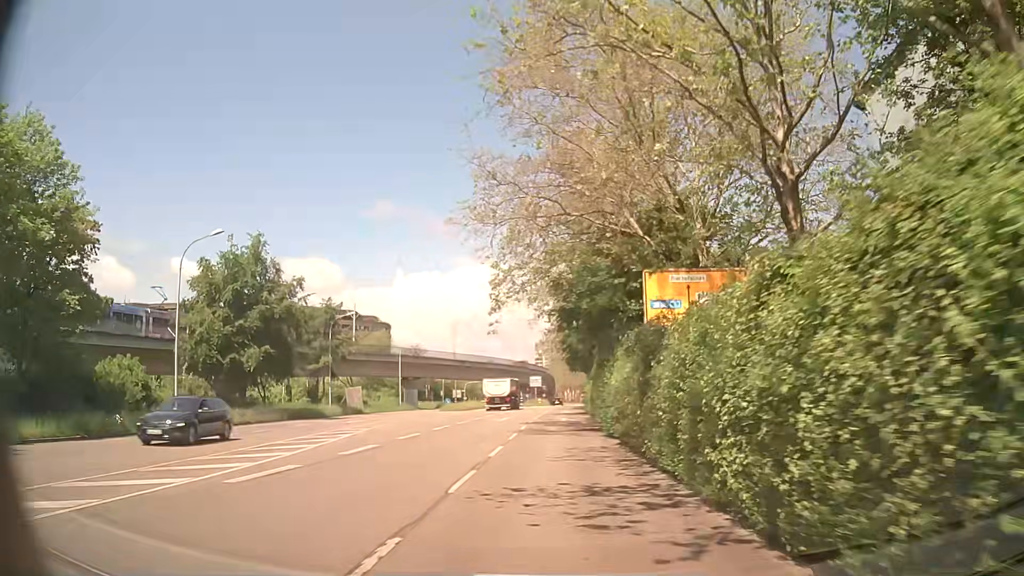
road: tertiary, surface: asphalt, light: Day
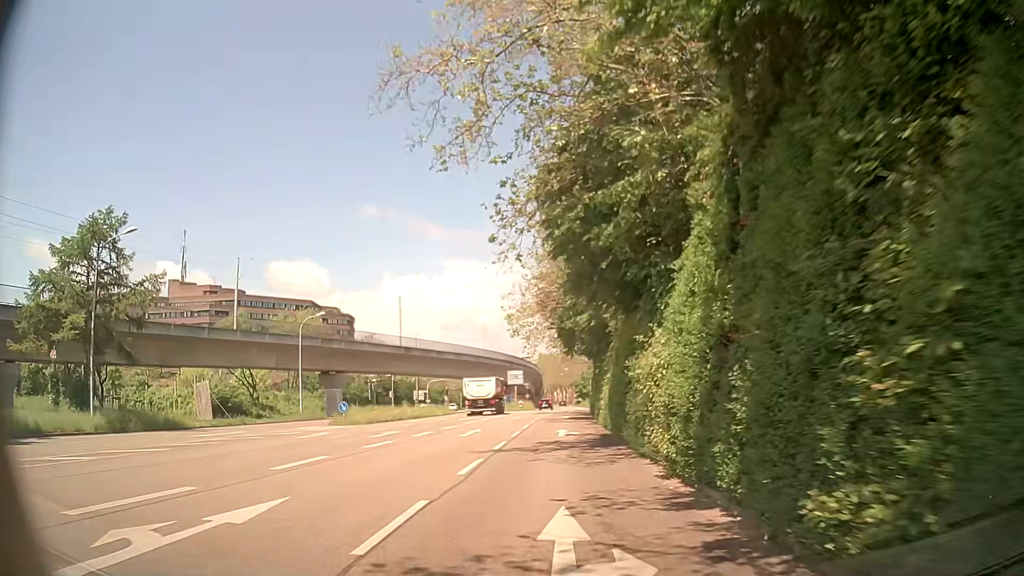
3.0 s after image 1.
(+0.2, +33.6) m; 0°
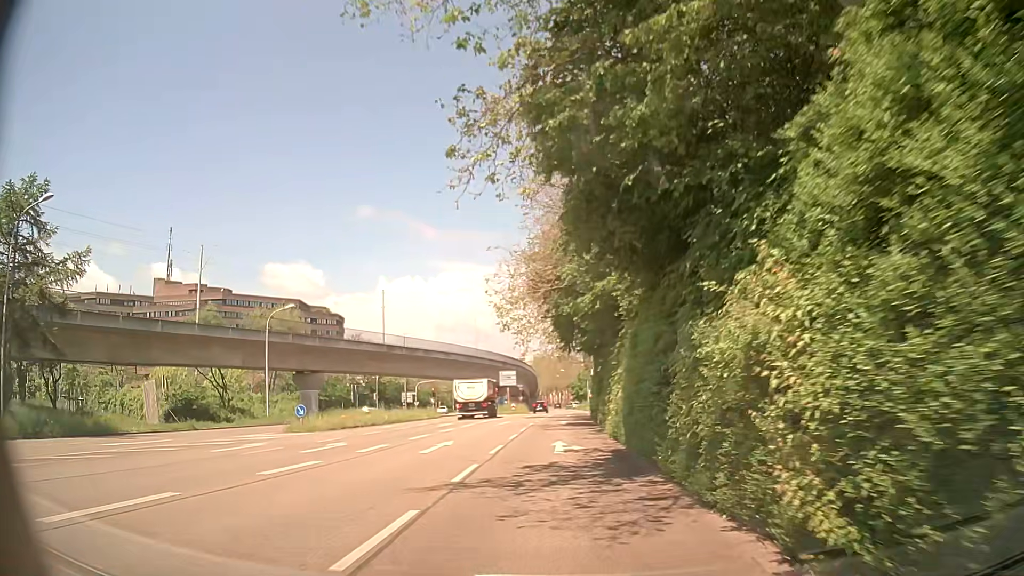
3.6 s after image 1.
(0.0, +6.4) m; 0°
